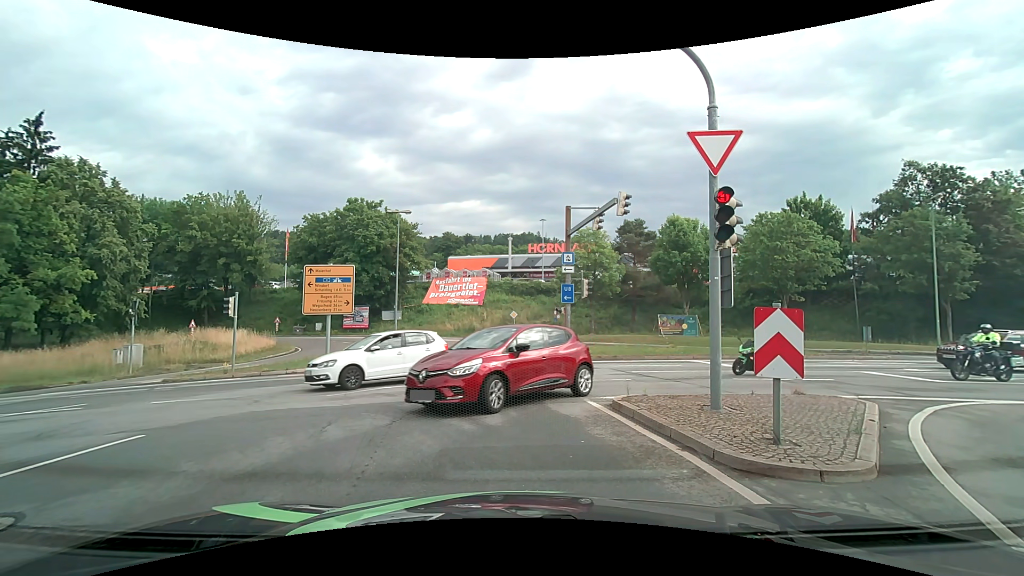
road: primary_link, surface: asphalt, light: Day
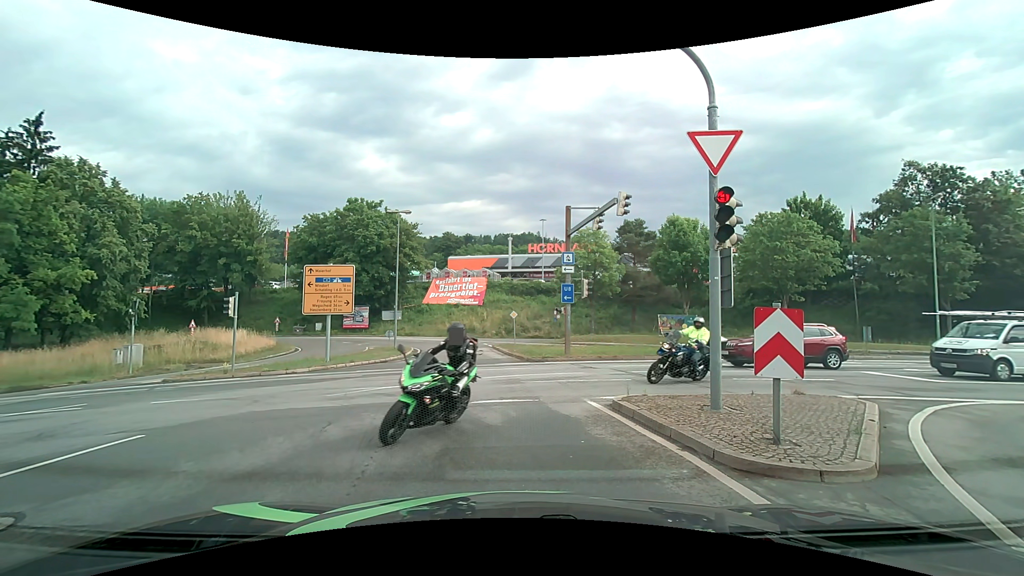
(0.0, 0.0) m; 0°
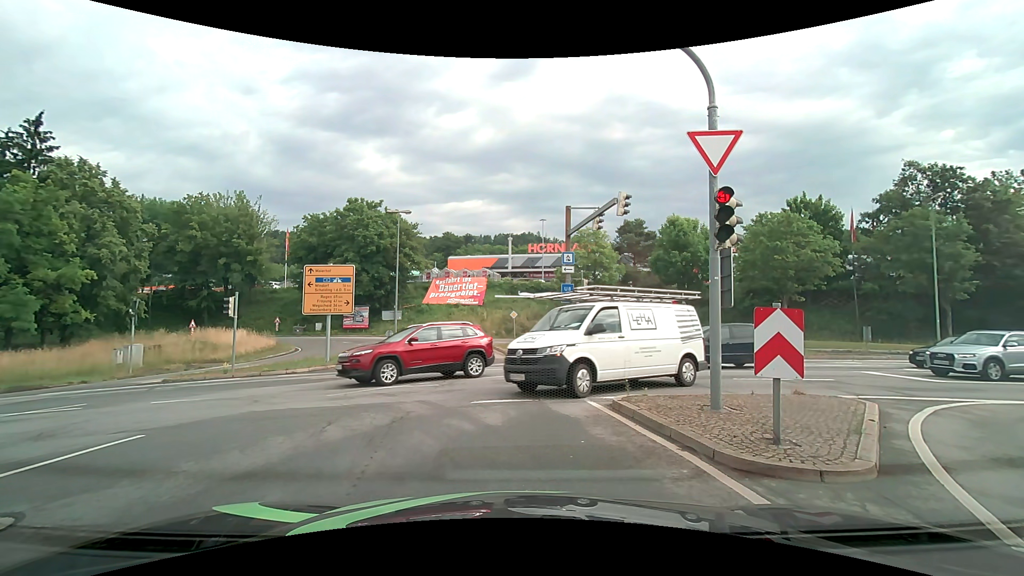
(0.0, 0.0) m; 0°
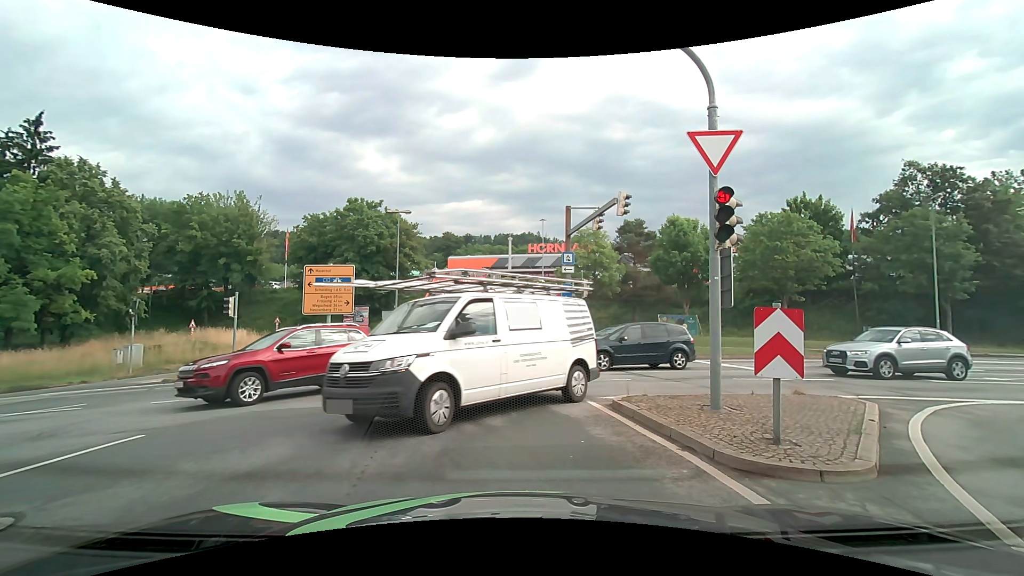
(0.0, 0.0) m; 0°
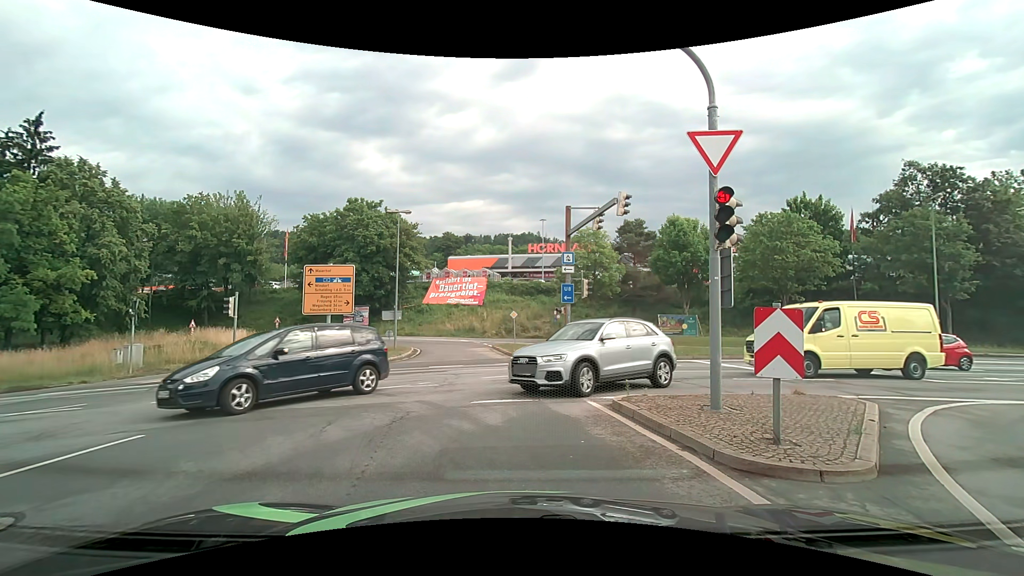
(0.0, 0.0) m; 0°
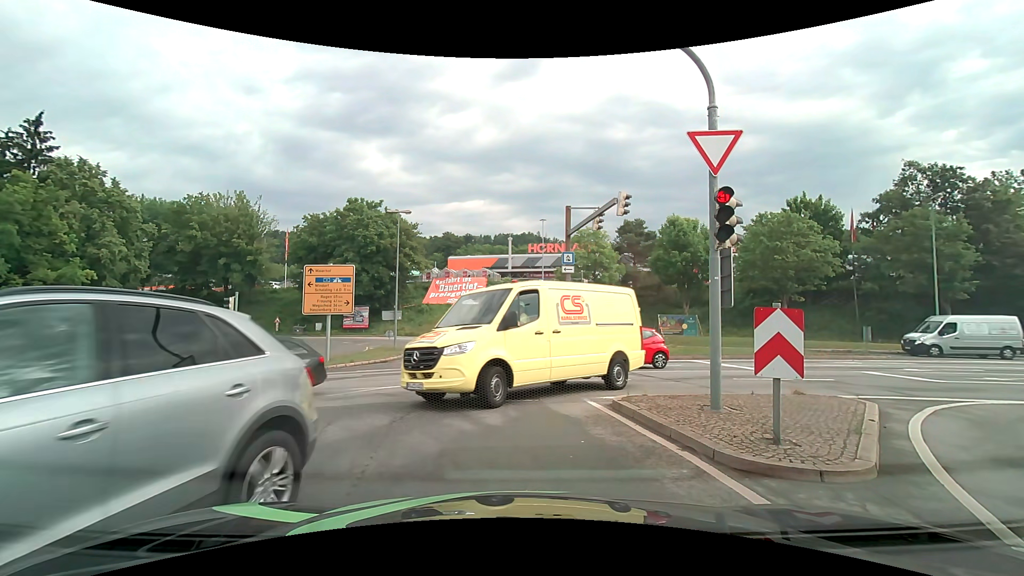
(0.0, 0.0) m; 0°
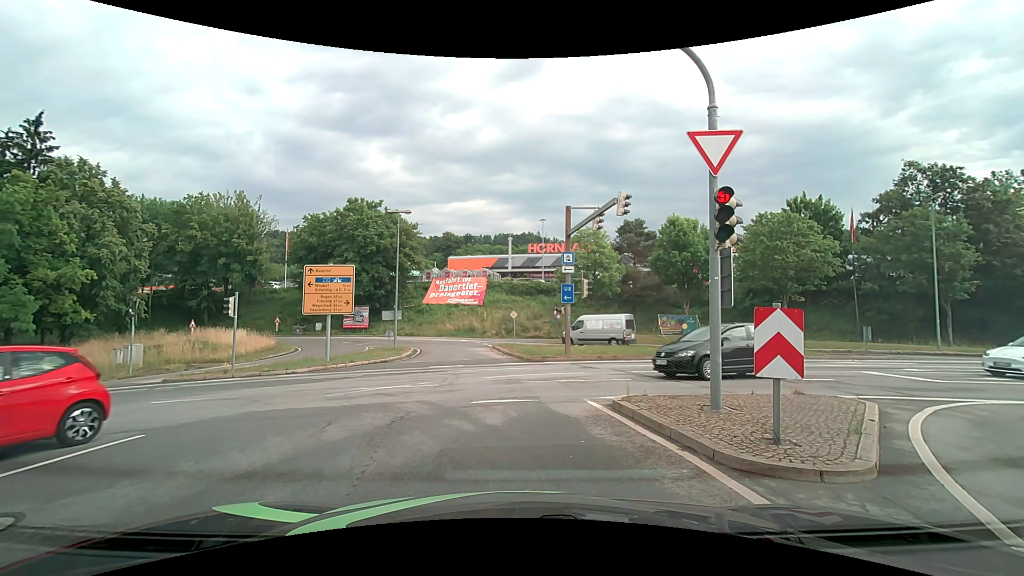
(0.0, 0.0) m; 0°
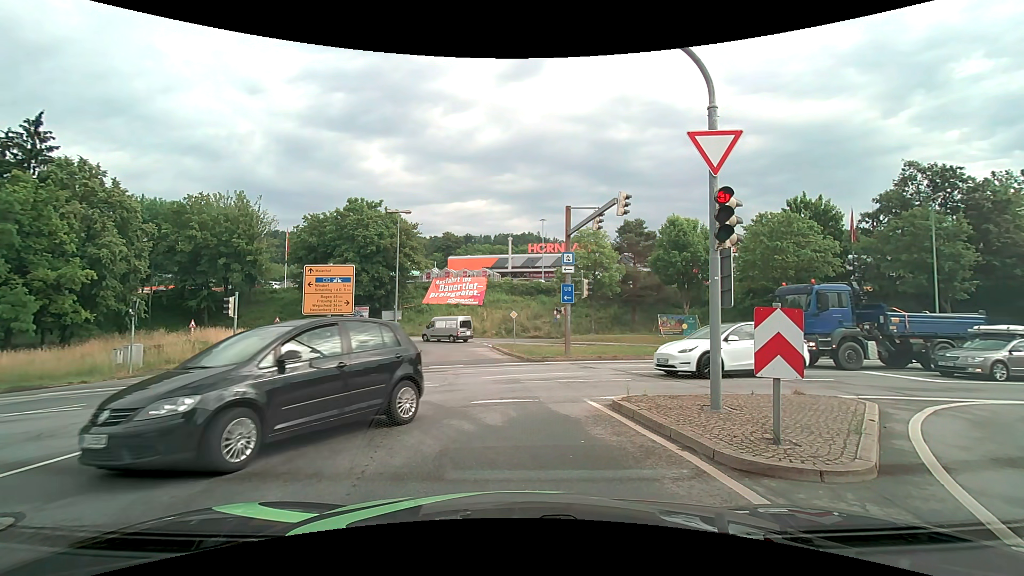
(0.0, 0.0) m; 0°
(-2, +10) (-10, +16) (-20, +18) (-30, +18) (-40, +18) (-50, +17) (-60, +17) (-70, +16) (-80, +16) (-90, +16) m
